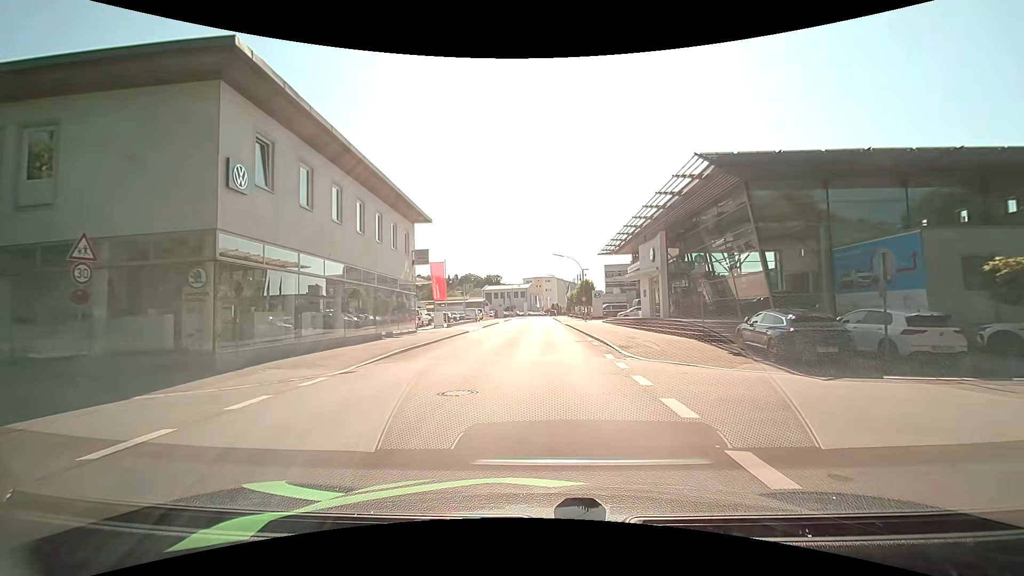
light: Day
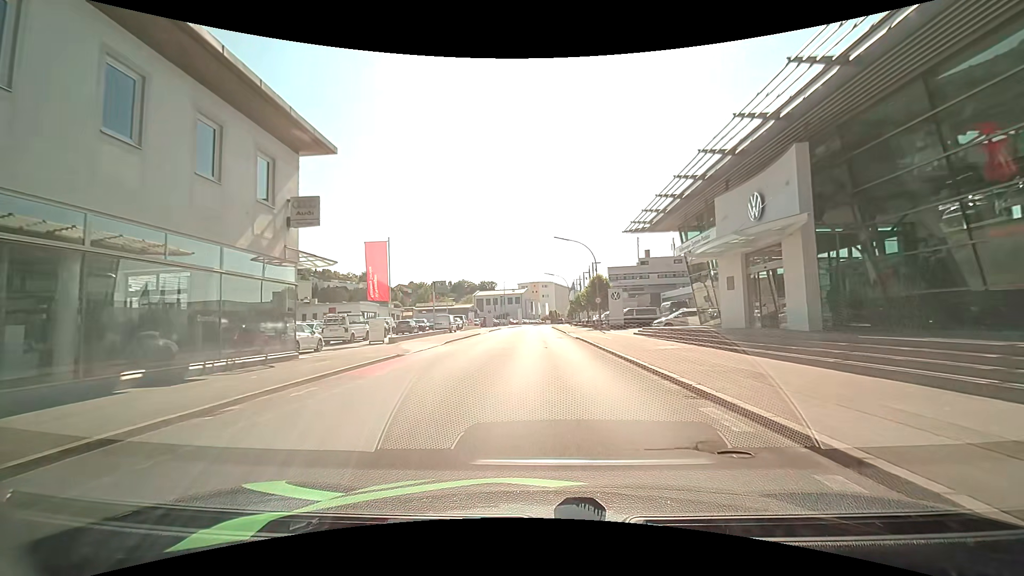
(-0.3, +18.9) m; 0°
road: tertiary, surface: asphalt
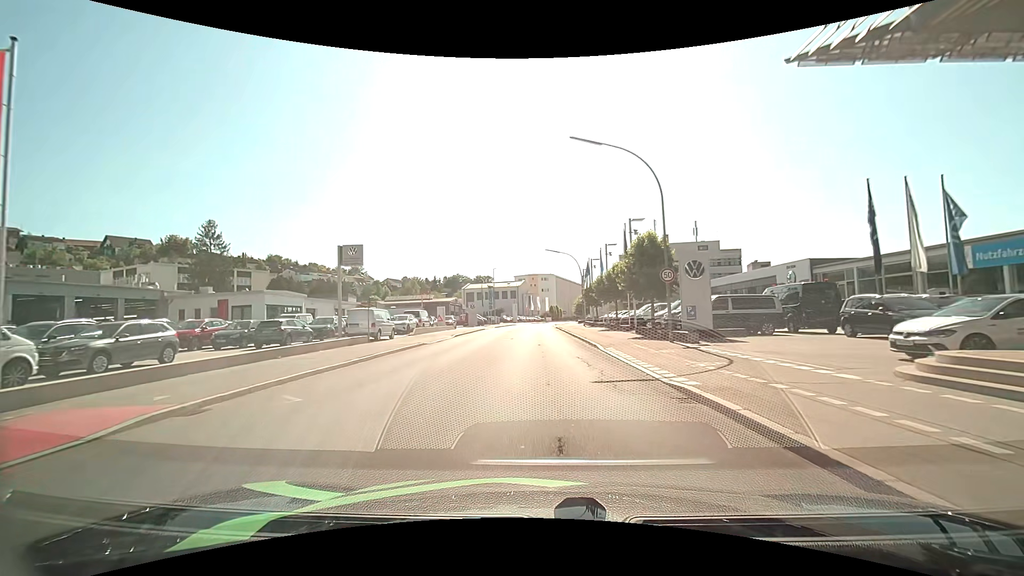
(-0.2, +24.9) m; -1°
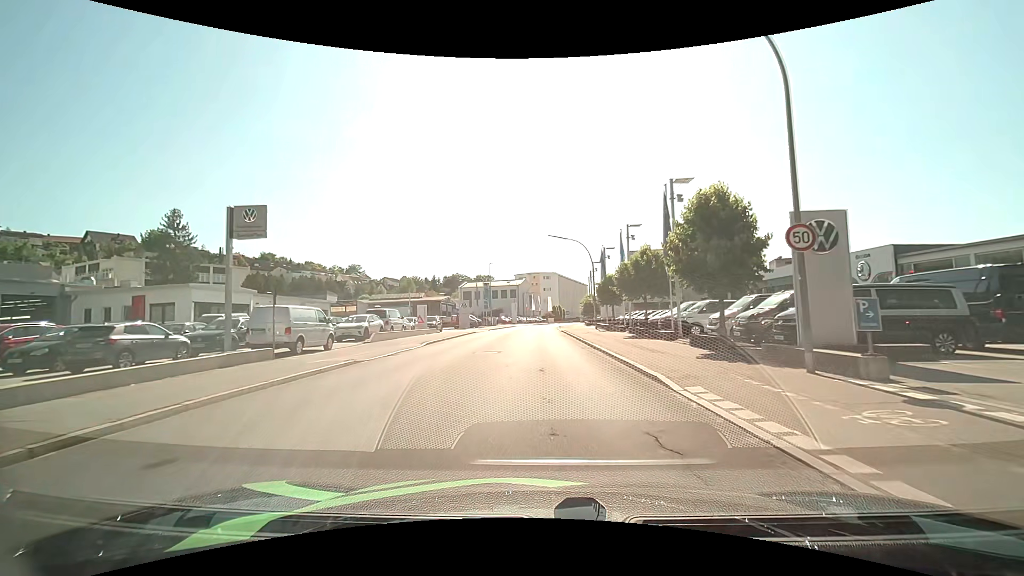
(0.0, +10.4) m; 0°
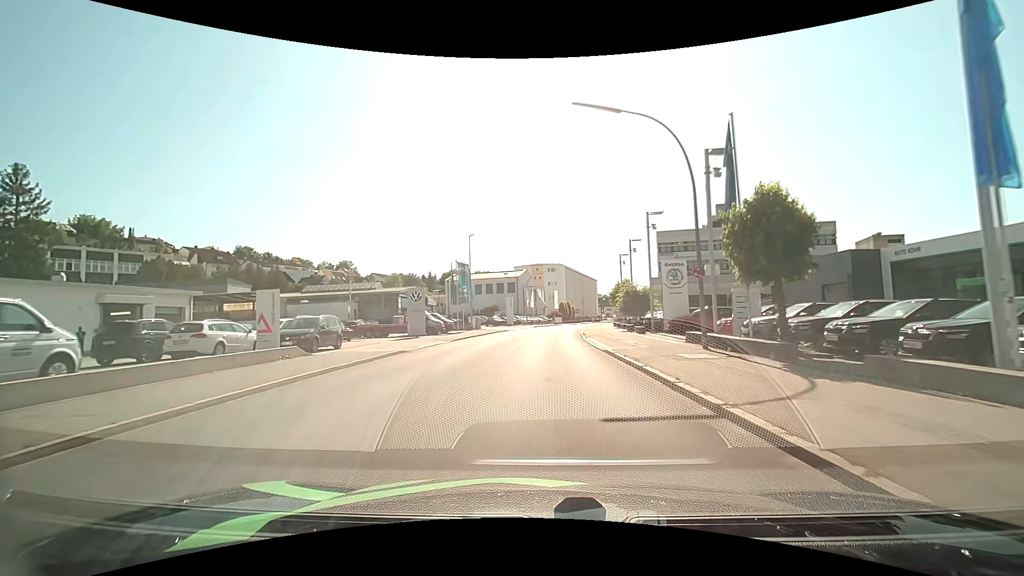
(-0.1, +28.4) m; 0°
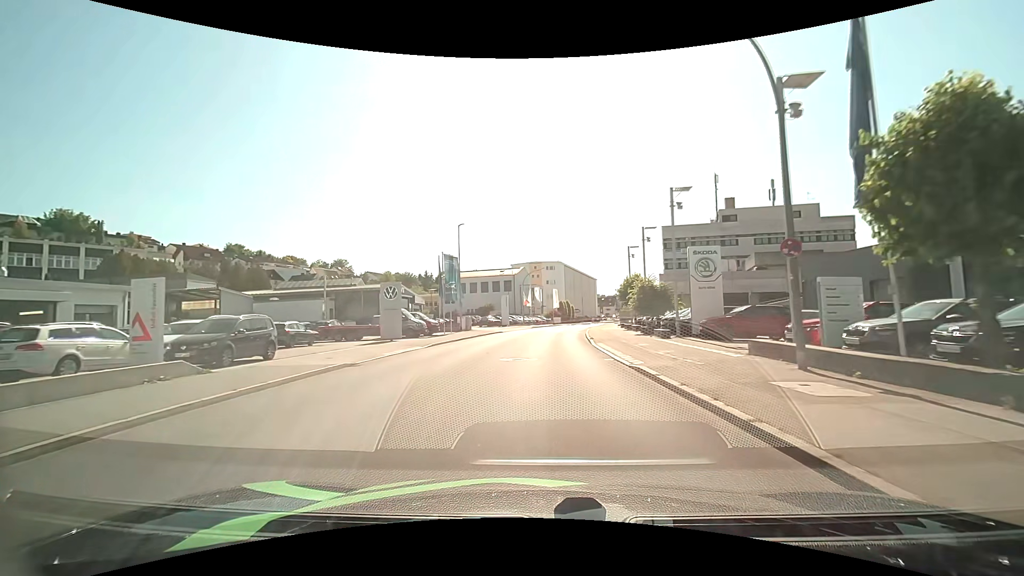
(0.0, +6.2) m; 0°
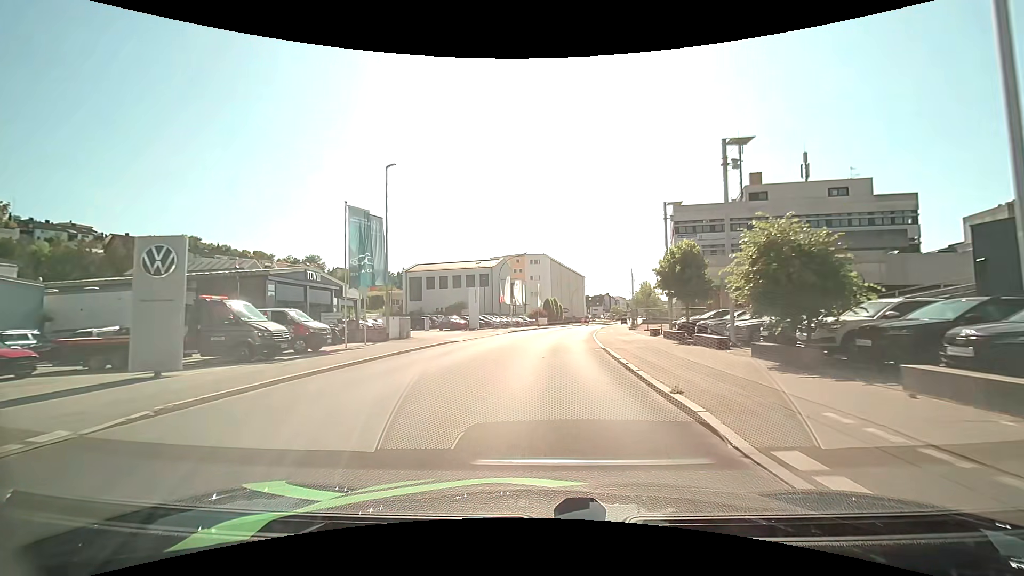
(+0.3, +19.0) m; +1°
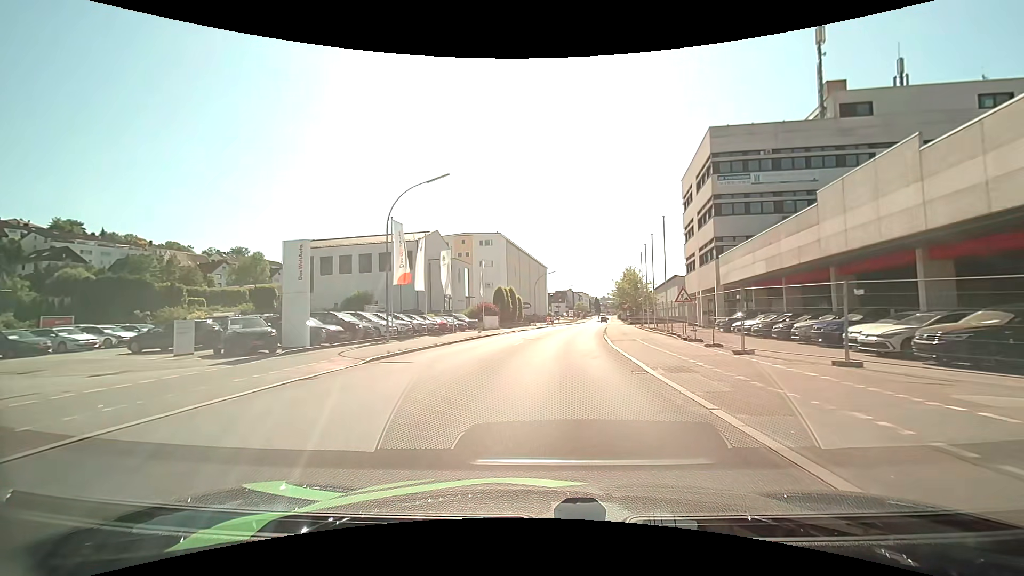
(+1.5, +32.8) m; +5°
(0, +10) (+1, +20) (+1, +30) (+2, +40) (+4, +50) (+5, +60) (+6, +70) (+8, +80) (+9, +89) (+11, +99) m
